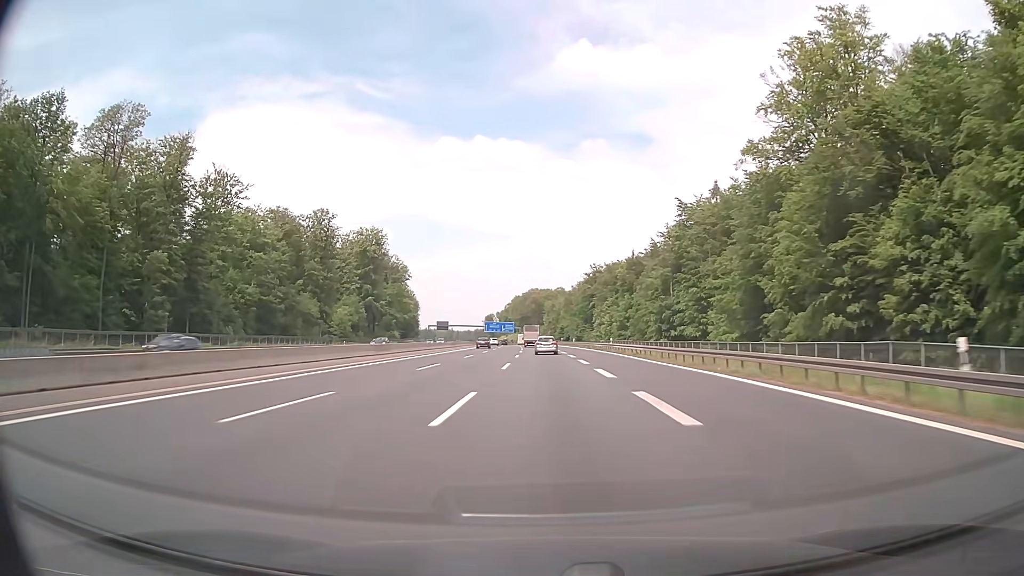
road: motorway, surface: asphalt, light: Day
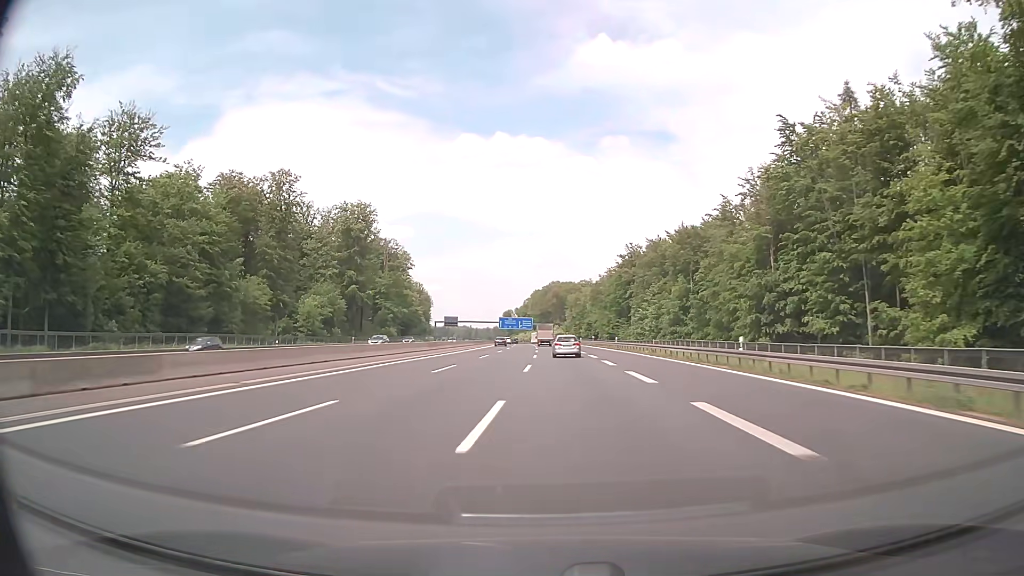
(-0.7, +38.3) m; -2°
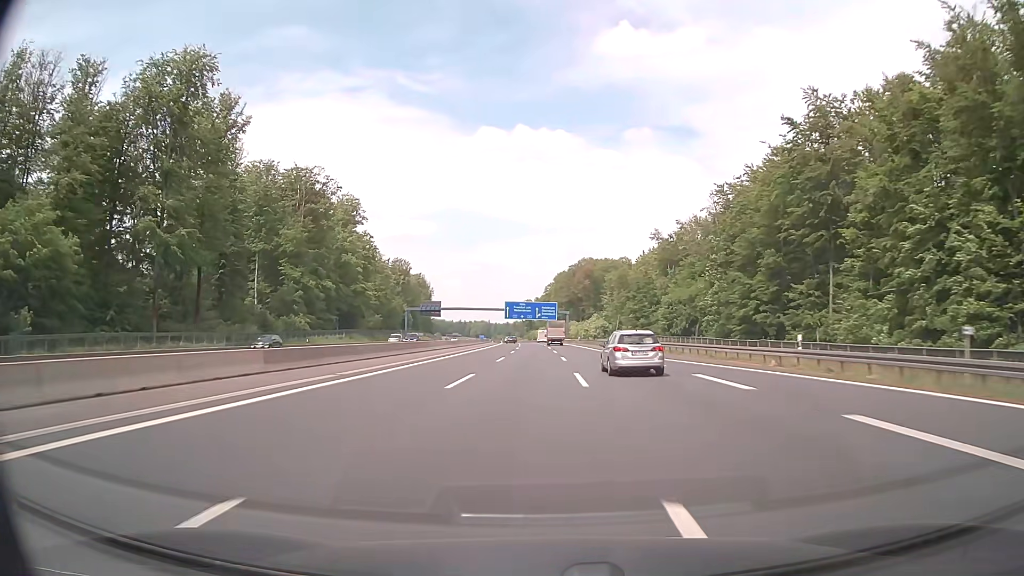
(-2.0, +98.3) m; -2°
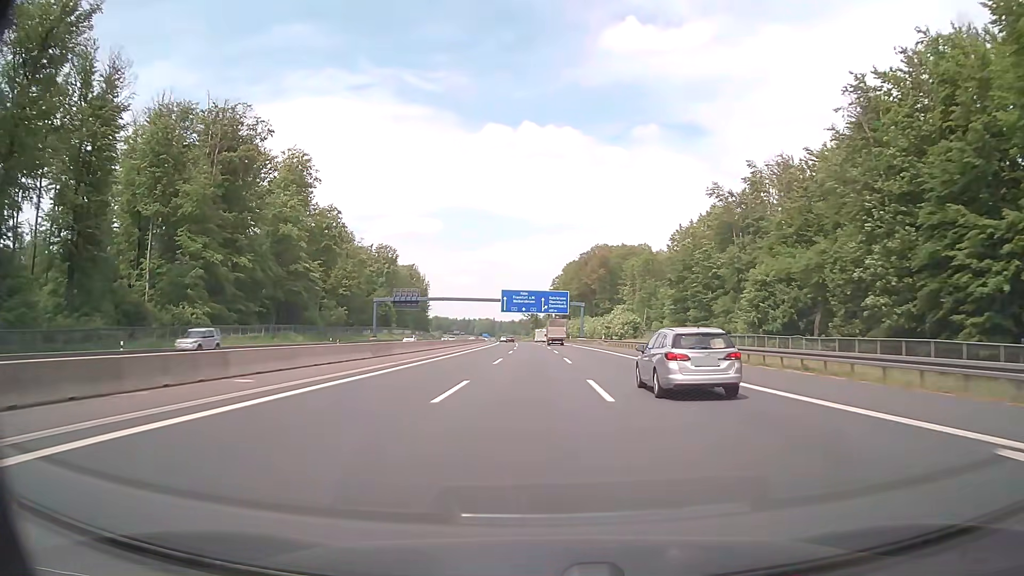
(-0.3, +39.5) m; -1°
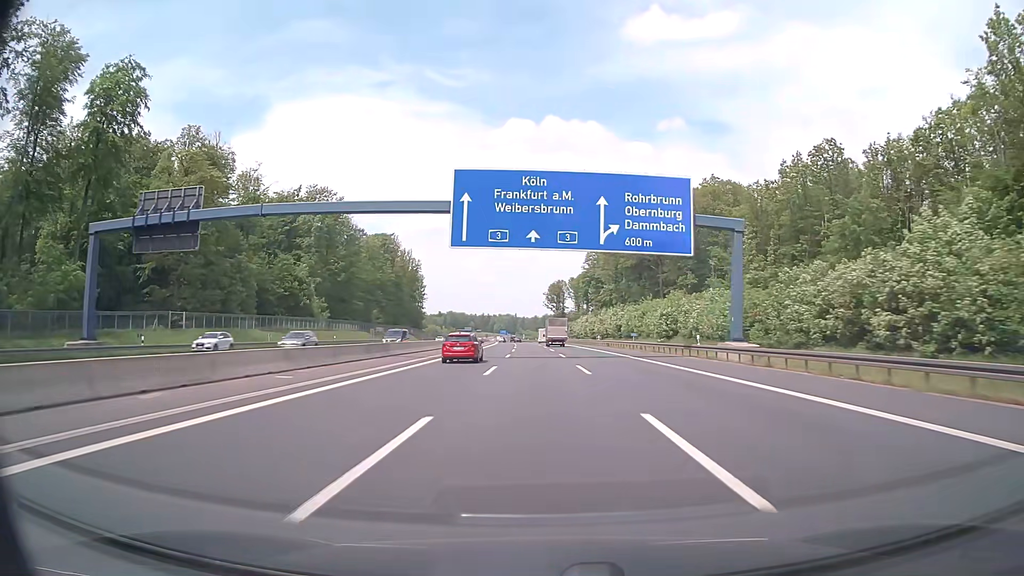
(-1.8, +98.0) m; -2°
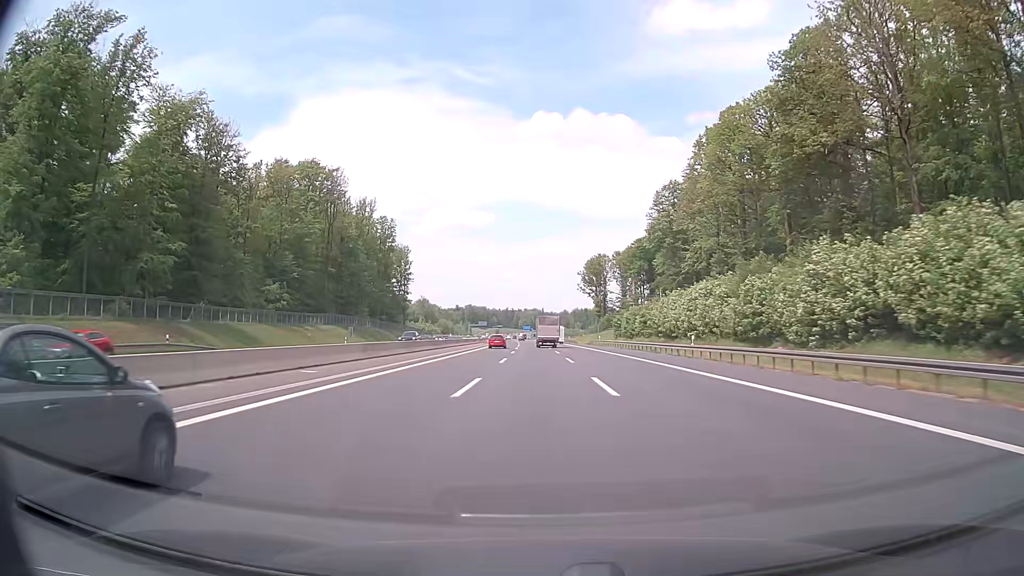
(-1.9, +97.7) m; -2°
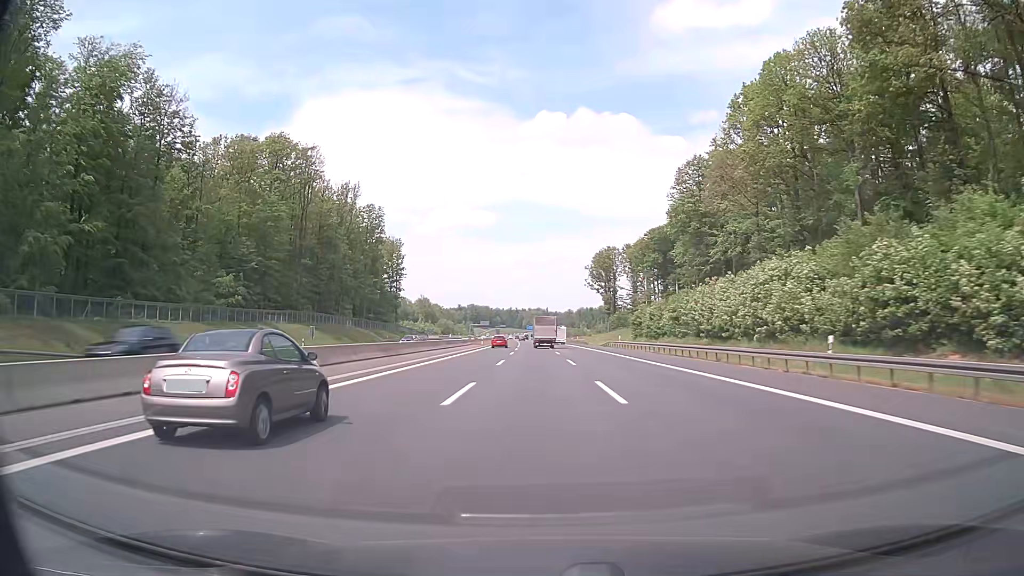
(-0.1, +19.6) m; 0°
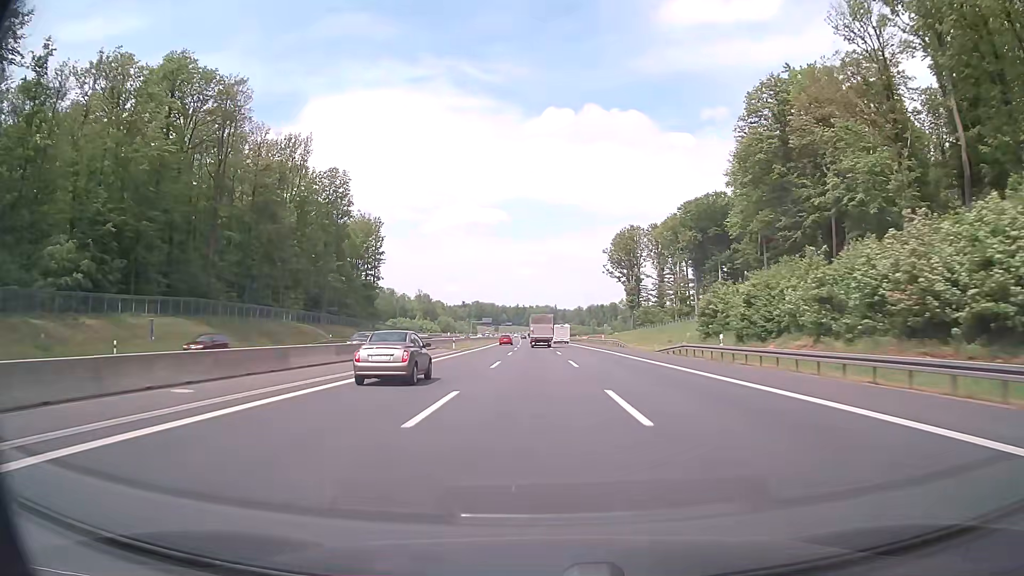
(-0.2, +39.1) m; -1°
(0, +10) (0, +20) (0, +30) (0, +40) (0, +50) (0, +60) (0, +70) (-1, +80) (-1, +90) (-1, +100) m
